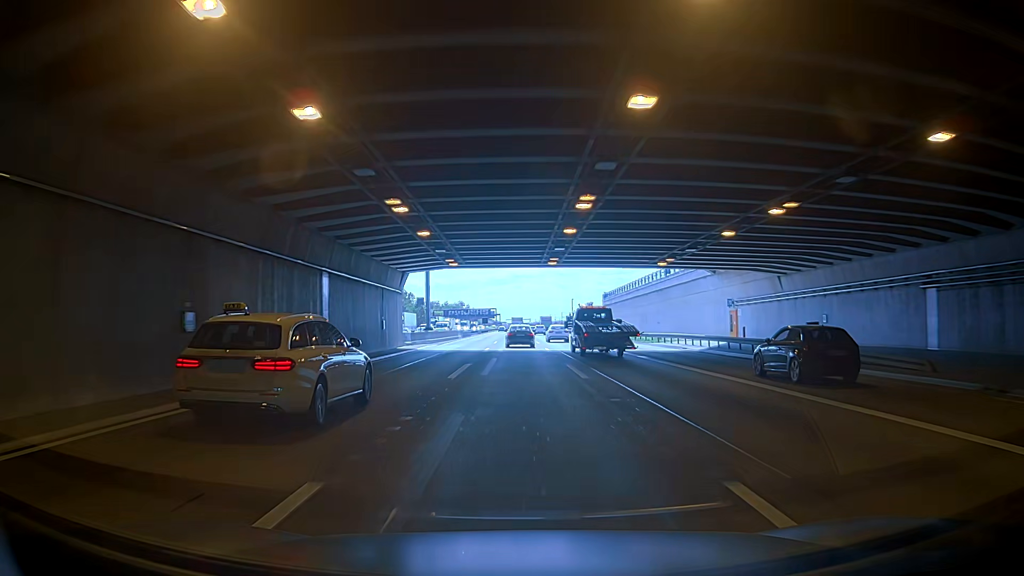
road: motorway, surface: asphalt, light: Day
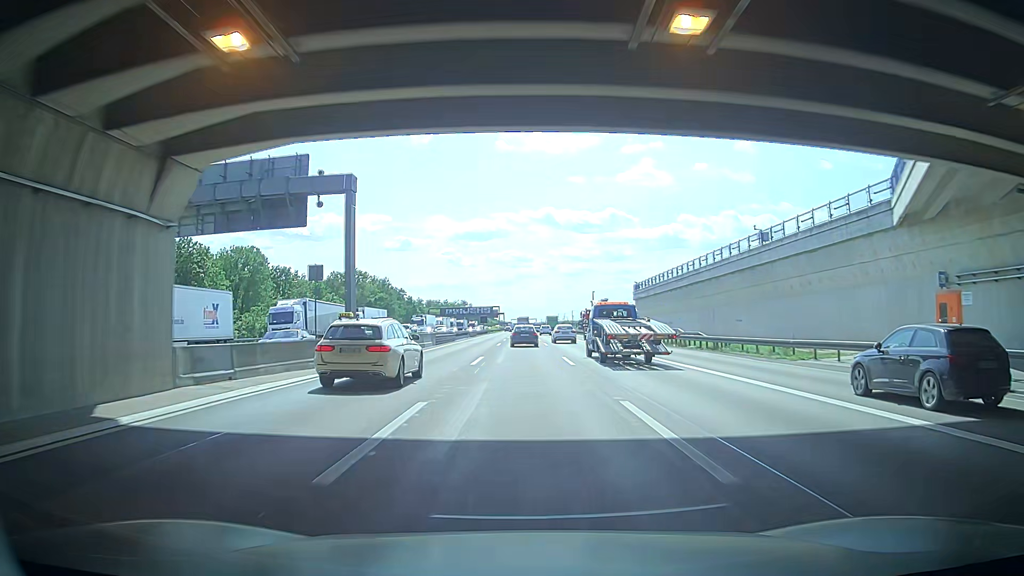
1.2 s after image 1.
(0.0, +29.8) m; 0°
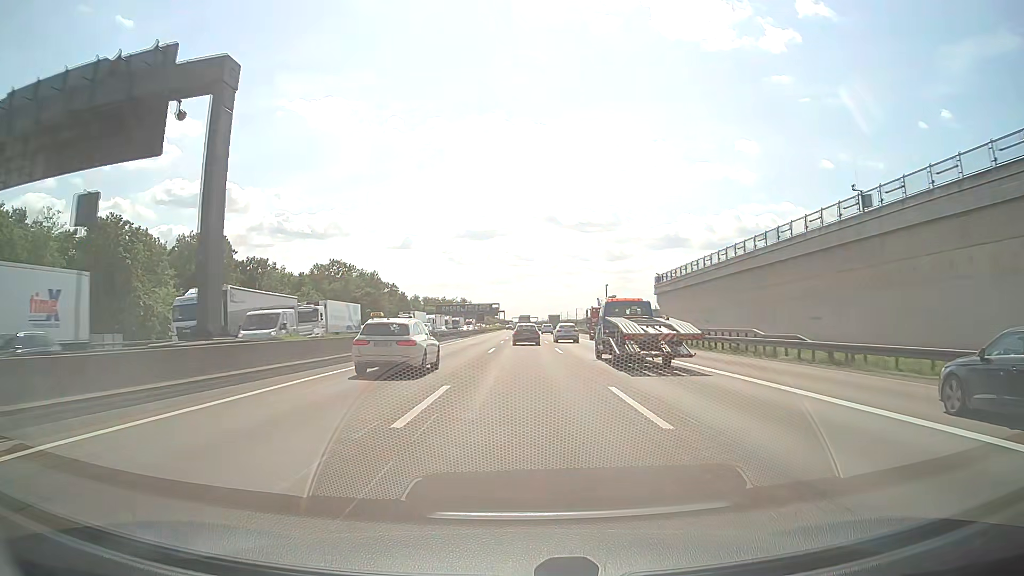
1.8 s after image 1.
(-0.3, +15.1) m; -2°
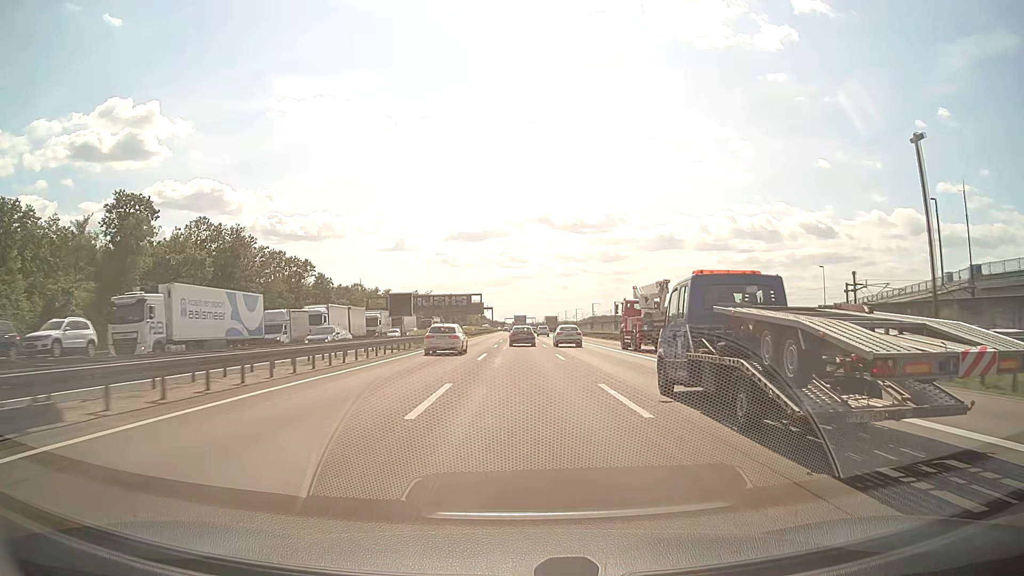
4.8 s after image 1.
(+0.2, +77.0) m; 0°
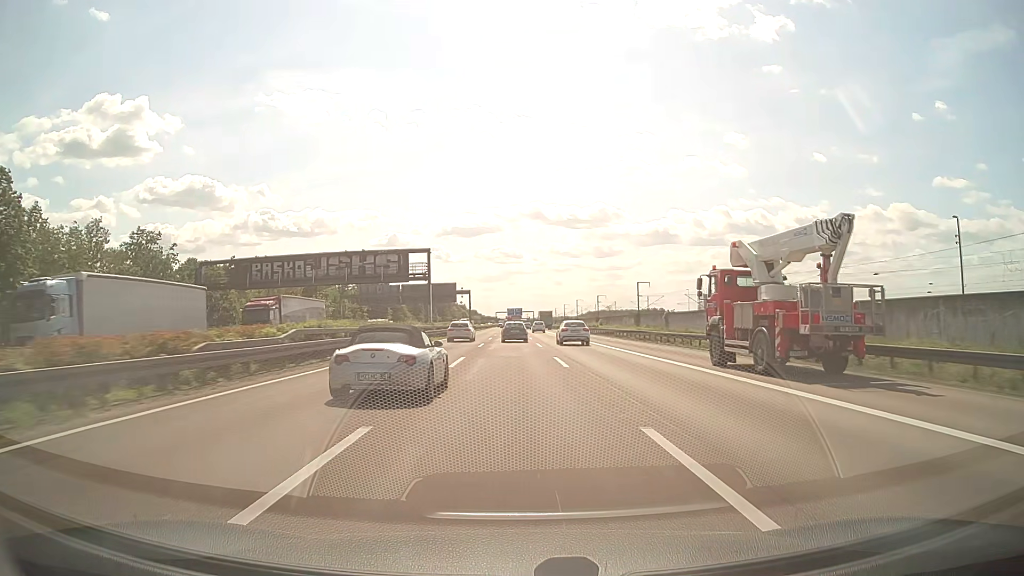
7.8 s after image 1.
(+0.1, +79.3) m; 0°
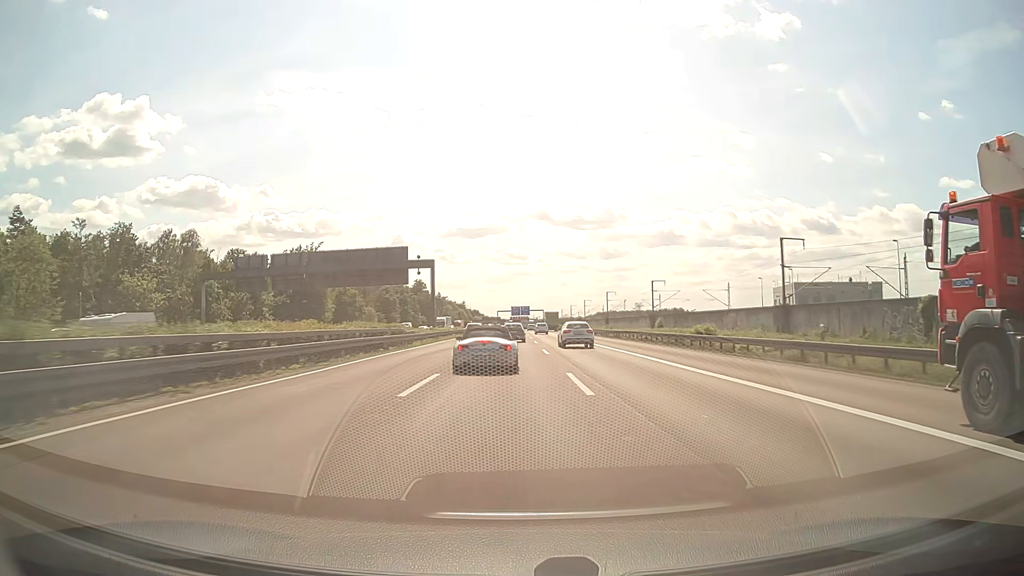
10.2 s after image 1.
(-0.3, +61.8) m; -1°
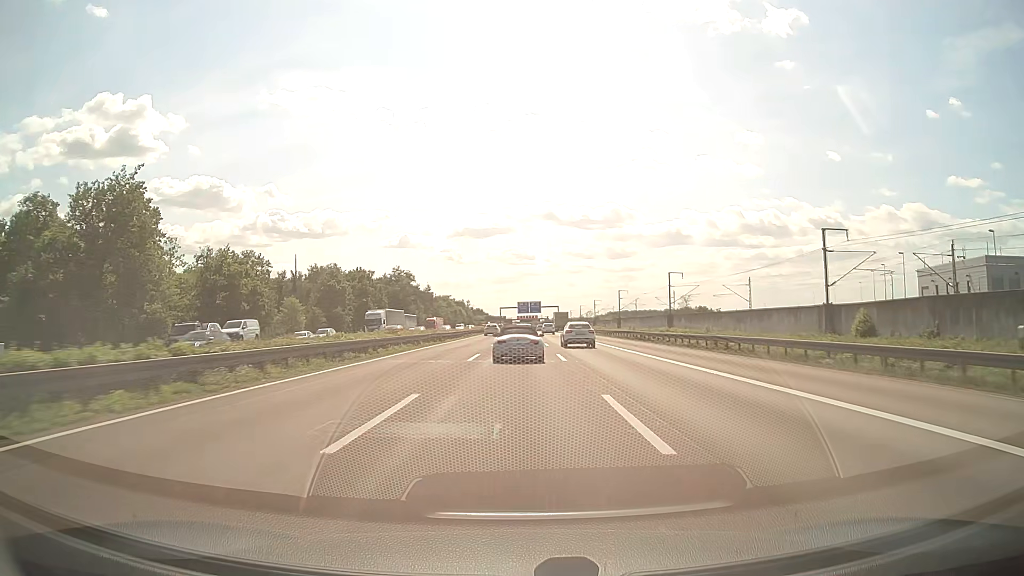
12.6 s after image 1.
(-0.1, +59.4) m; 0°
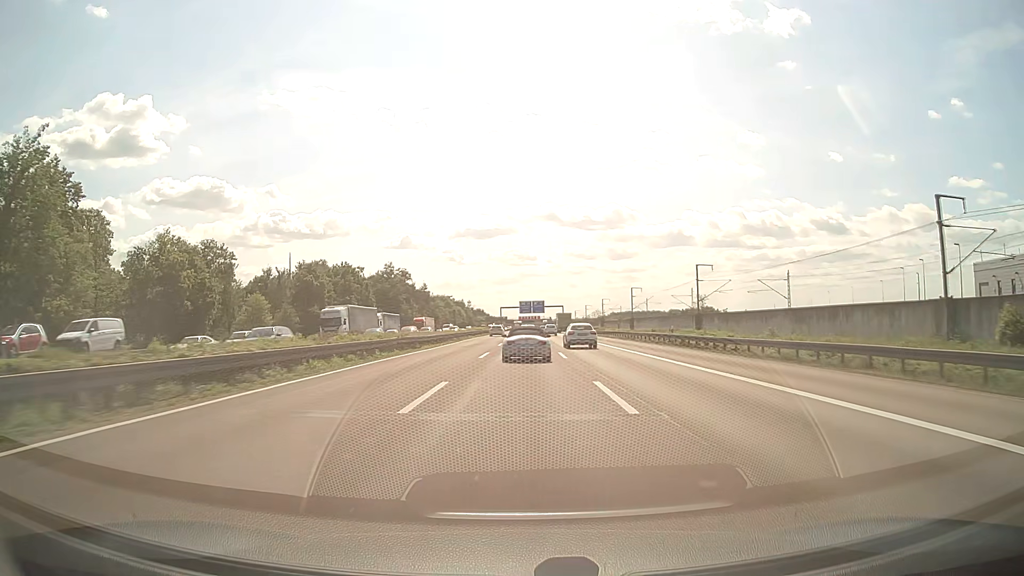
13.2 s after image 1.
(-0.1, +14.7) m; 0°
(0, +10) (0, +20) (0, +30) (0, +40) (0, +50) (0, +60) (0, +70) (0, +80) (0, +90) (+1, +100) m
